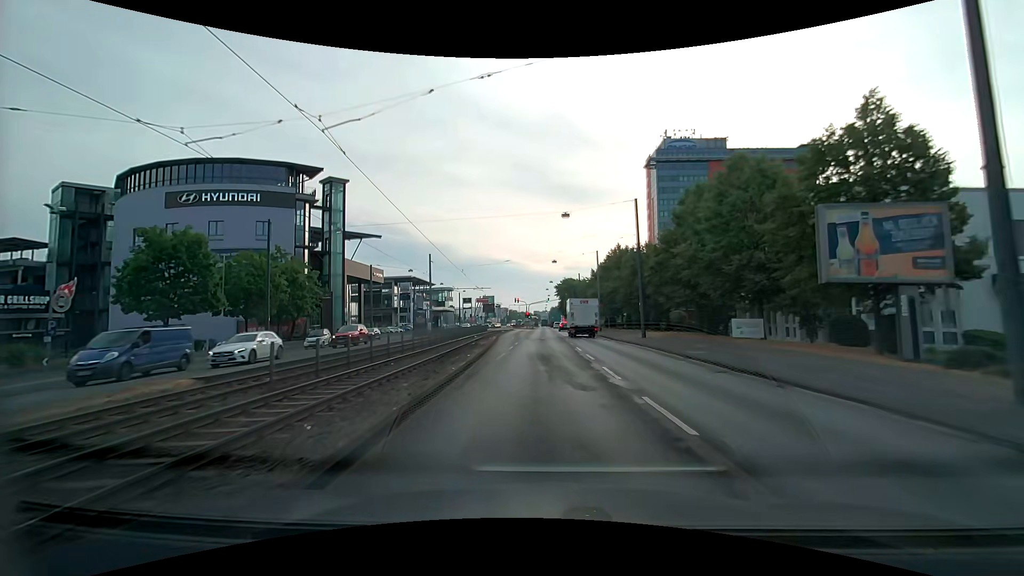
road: primary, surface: asphalt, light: Day
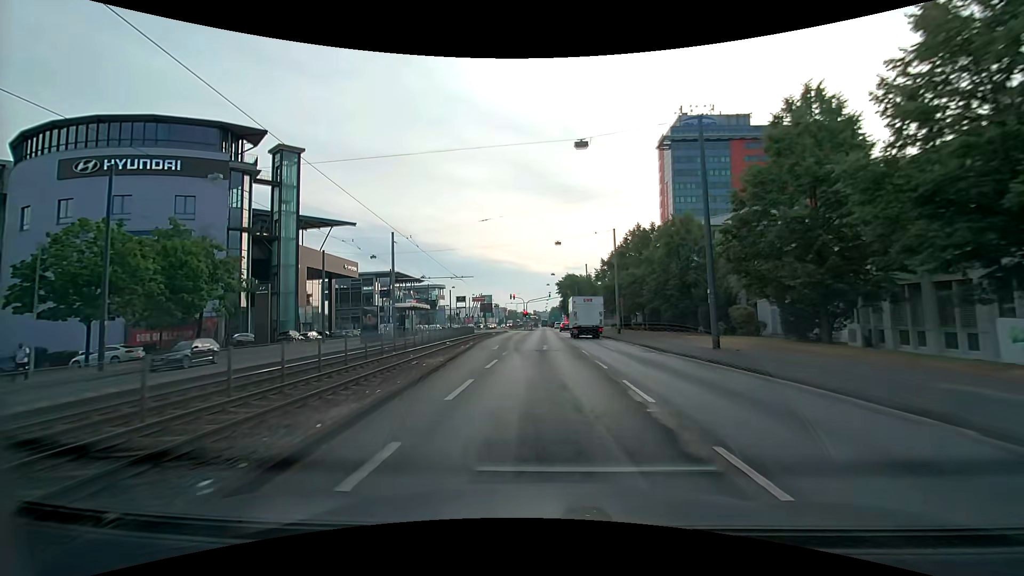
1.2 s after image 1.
(0.0, +15.7) m; 0°
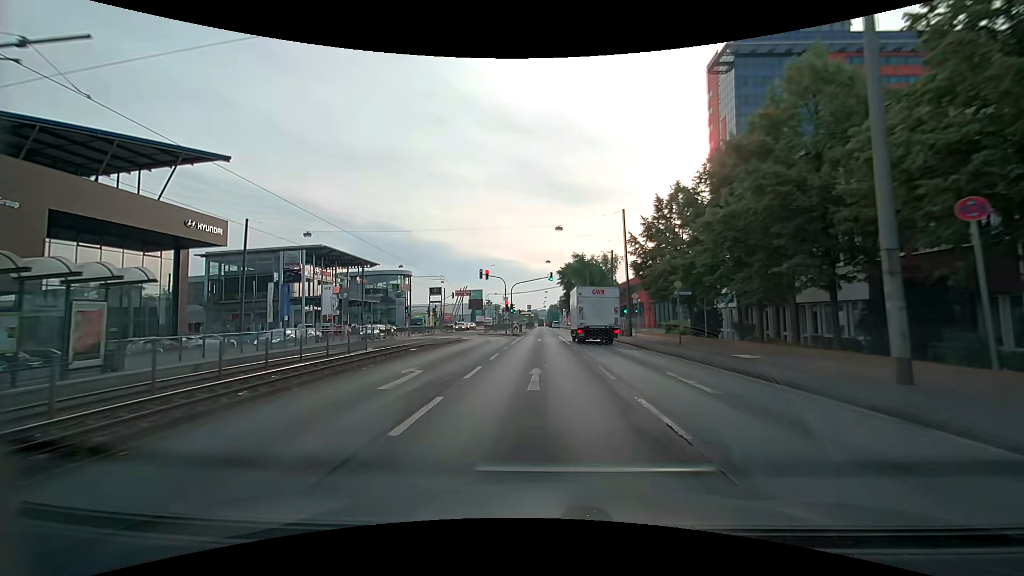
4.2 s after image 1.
(-0.1, +39.9) m; 0°
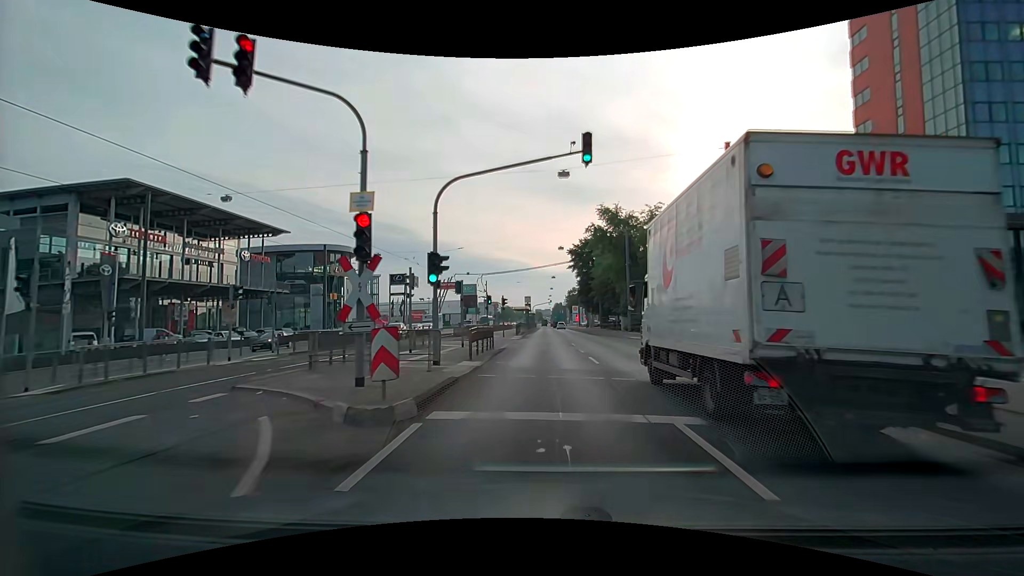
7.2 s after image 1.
(-0.3, +40.8) m; -1°
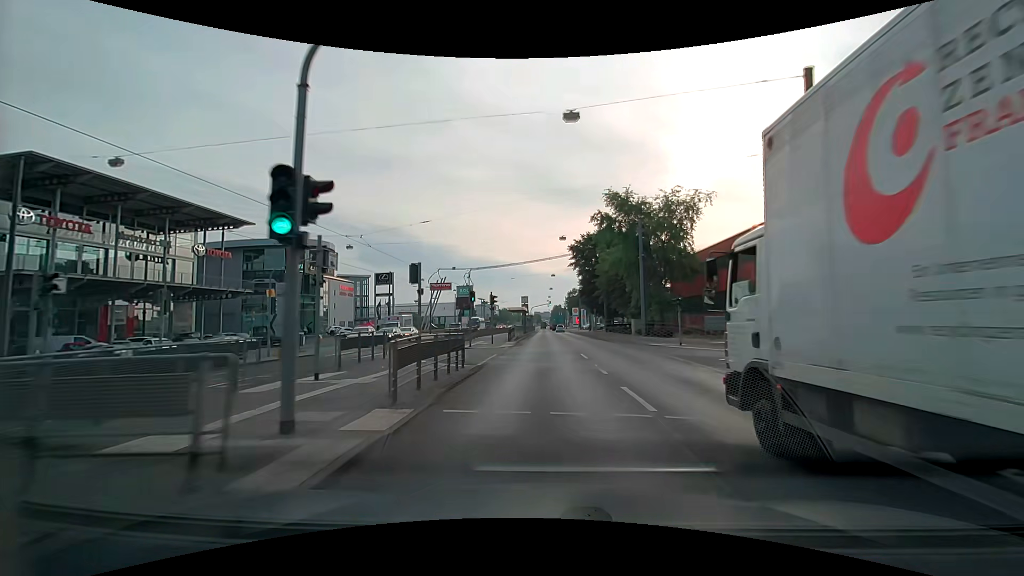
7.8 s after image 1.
(0.0, +8.3) m; 0°
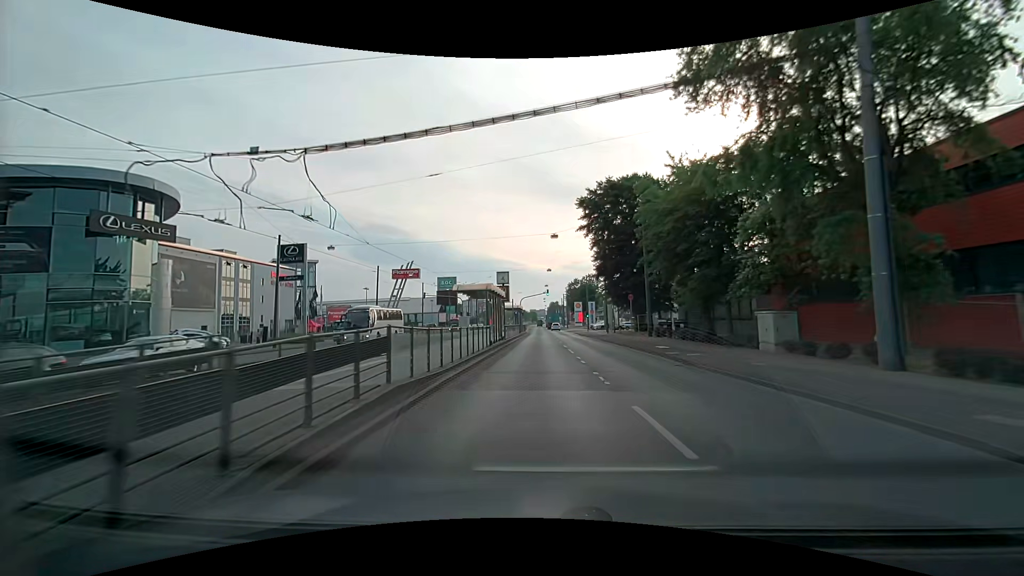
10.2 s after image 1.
(+0.1, +33.1) m; 0°
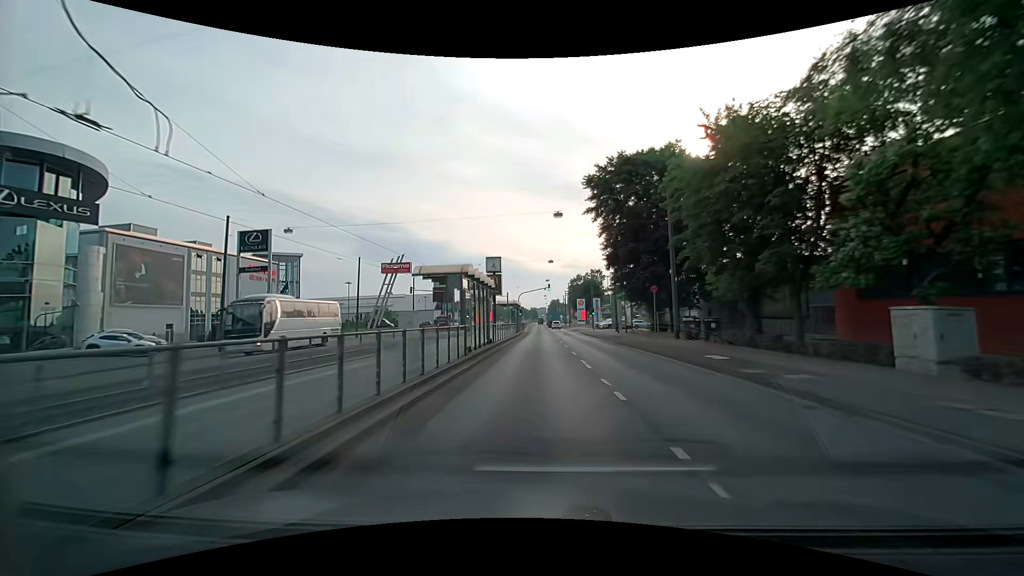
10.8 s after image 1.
(0.0, +8.2) m; 0°
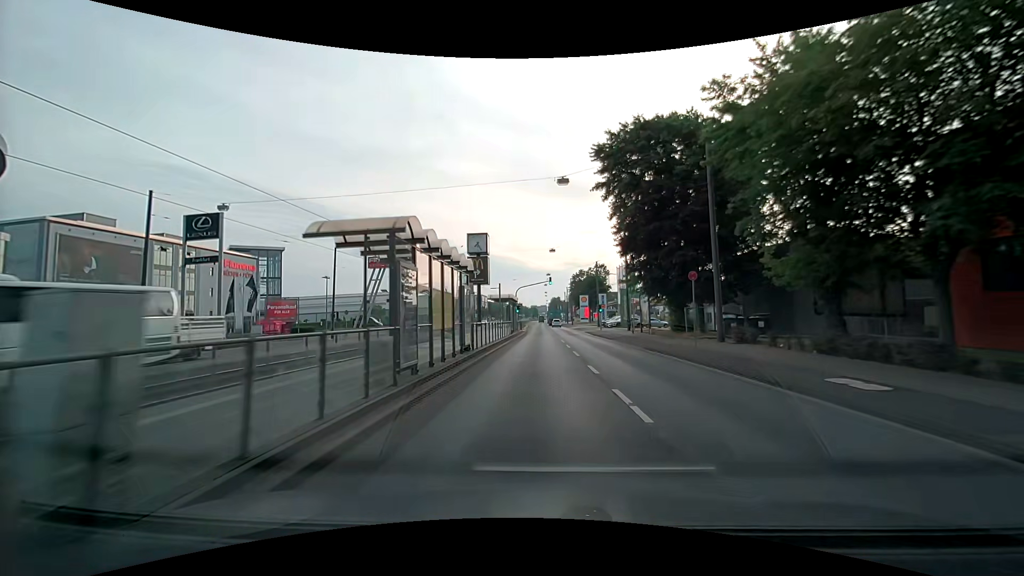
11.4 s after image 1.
(0.0, +8.1) m; 0°
(0, +10) (0, +20) (0, +30) (0, +40) (0, +50) (0, +60) (0, +70) (0, +80) (0, +90) (0, +100) m
